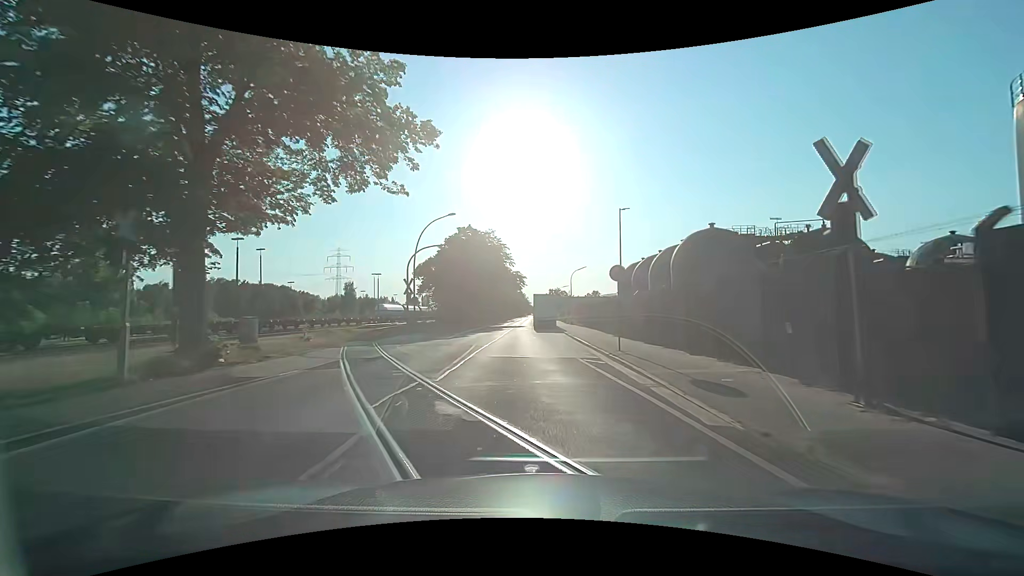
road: secondary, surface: asphalt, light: Day
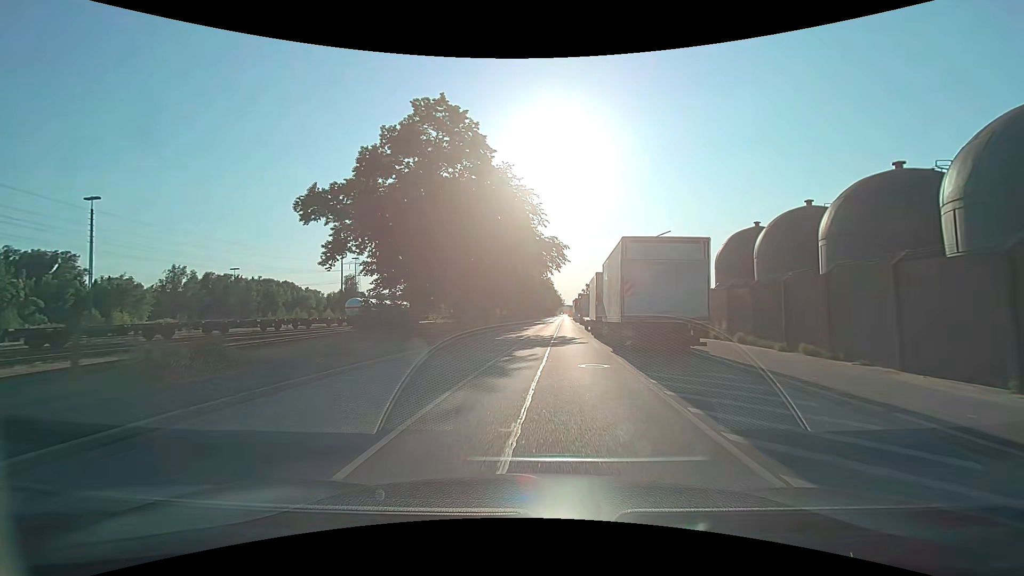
(-1.9, +37.3) m; -4°
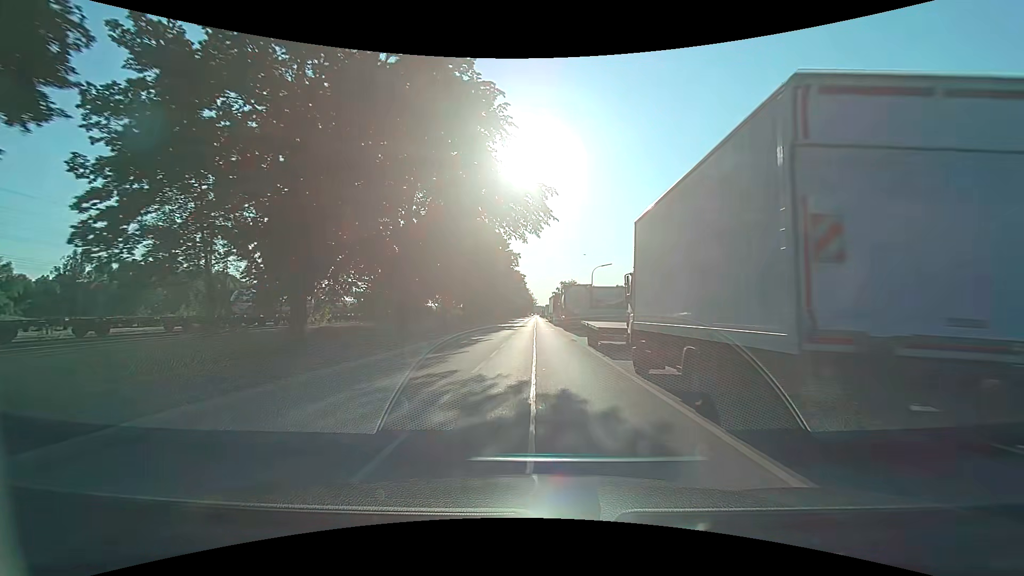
(+0.8, +22.7) m; +3°
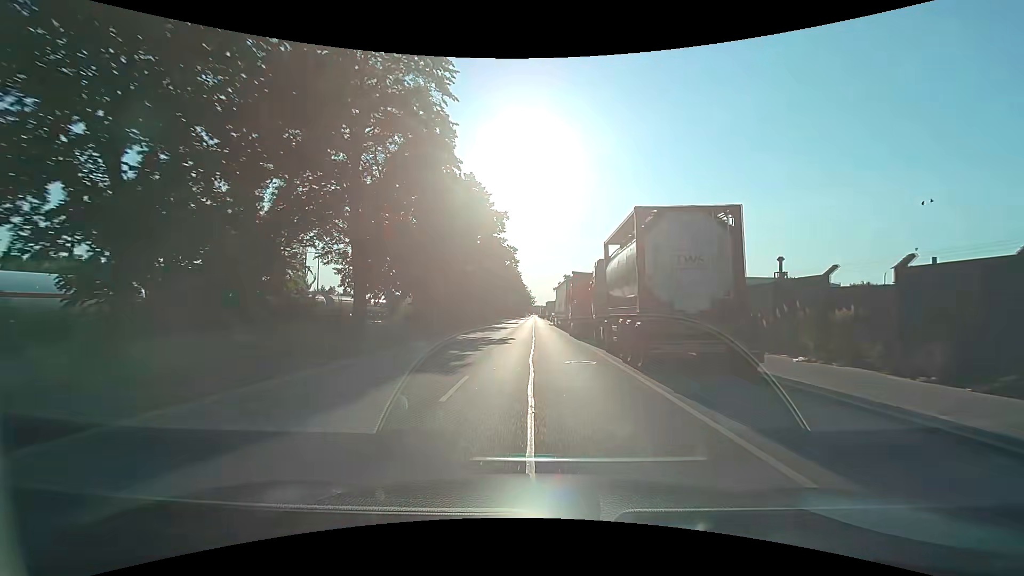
(+0.1, +31.2) m; 0°
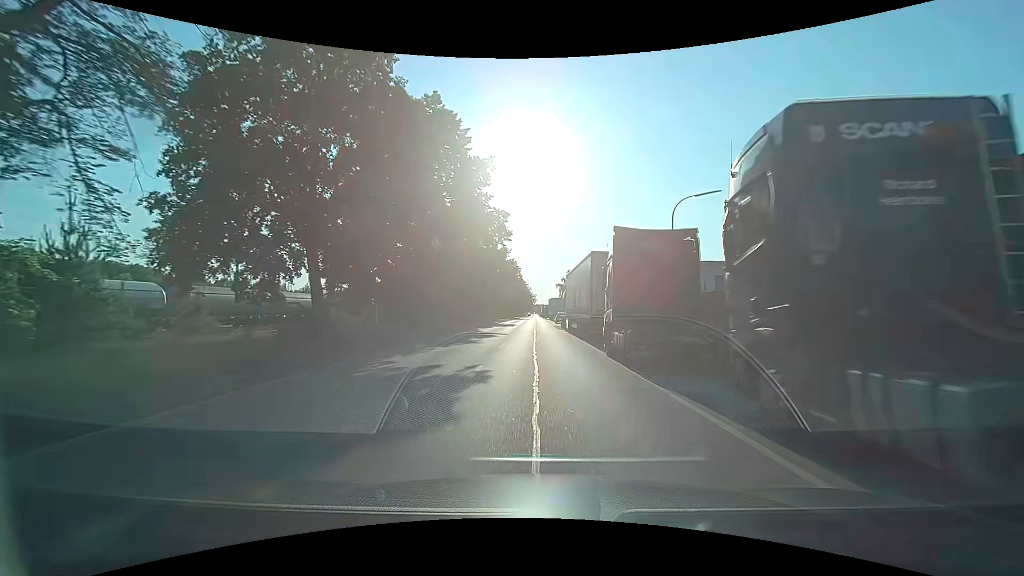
(0.0, +15.8) m; 0°
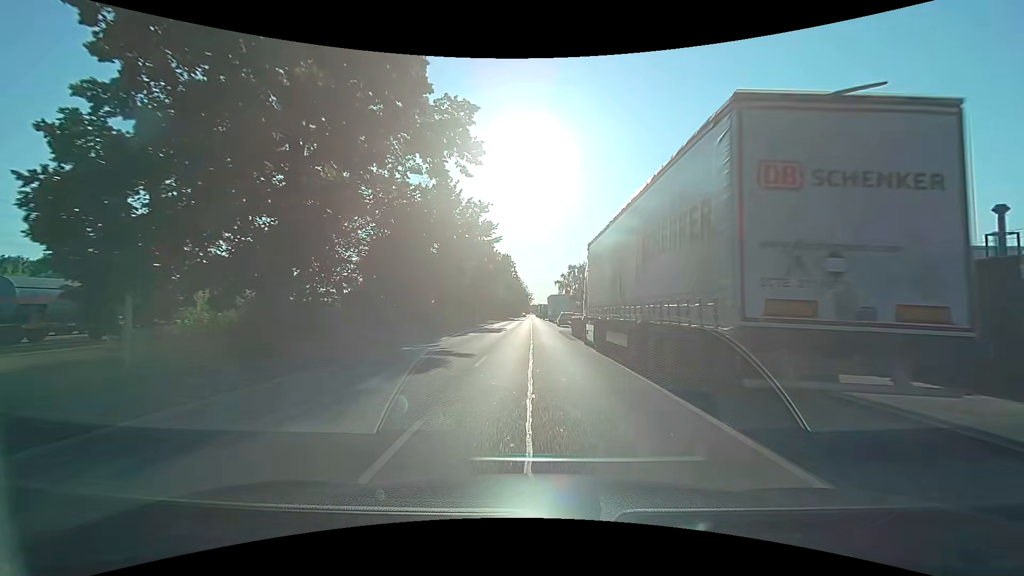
(+0.1, +15.6) m; 0°
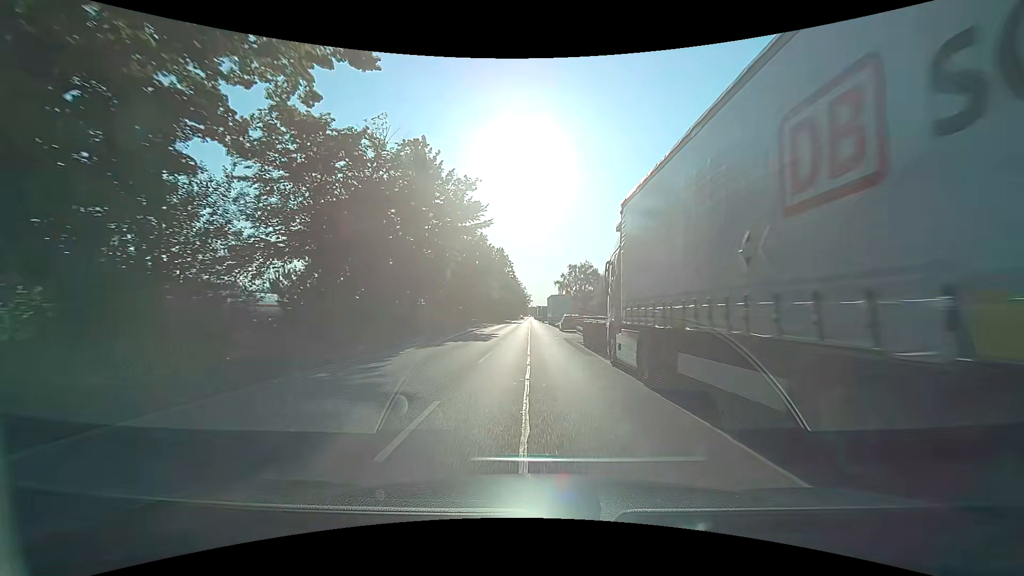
(0.0, +7.6) m; 0°
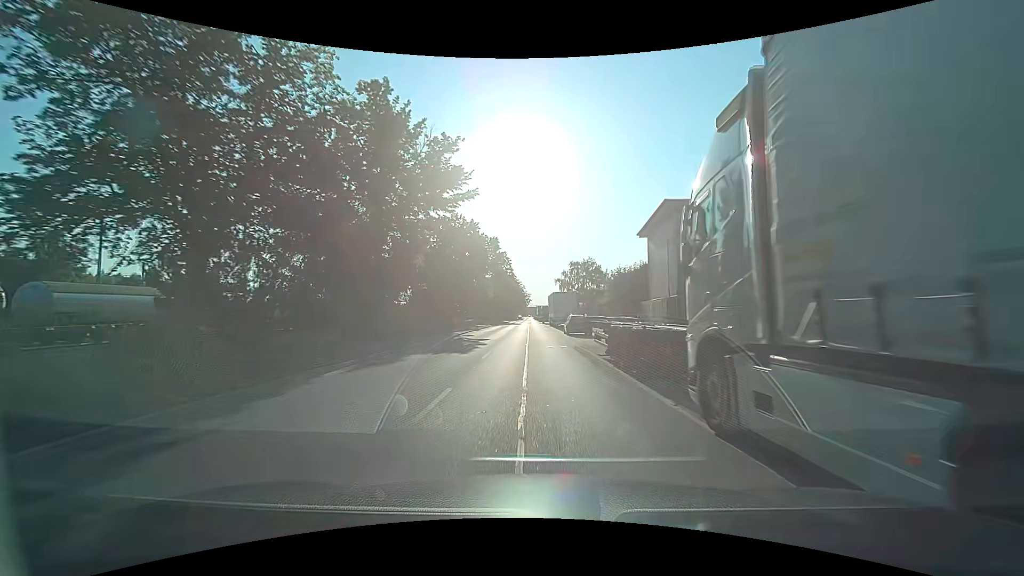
(0.0, +7.5) m; +1°
(0, +10) (0, +20) (0, +30) (0, +40) (0, +50) (-1, +60) (-1, +70) (-1, +80) (-1, +90) (-1, +100) m
